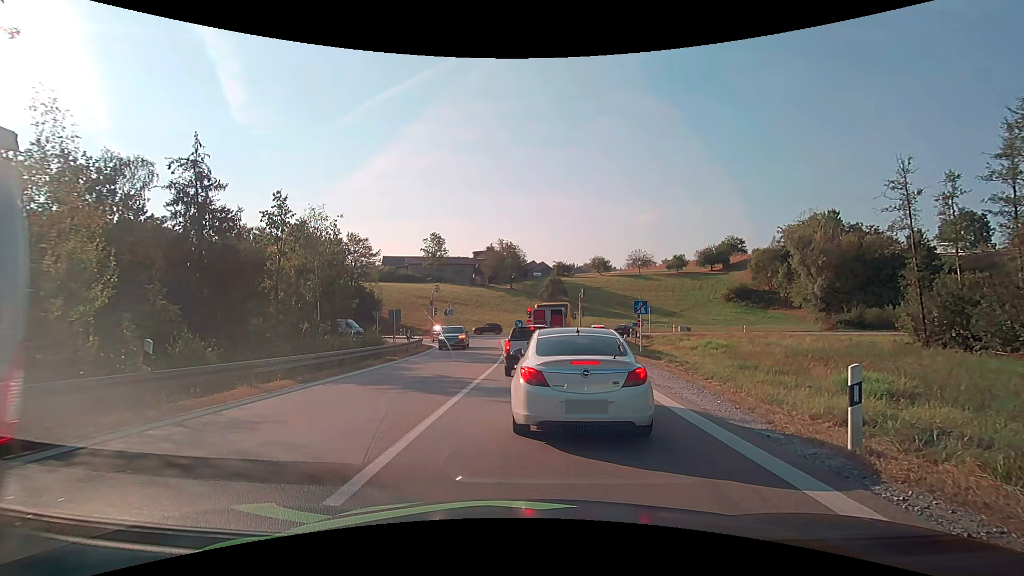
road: motorway_link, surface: asphalt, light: Day
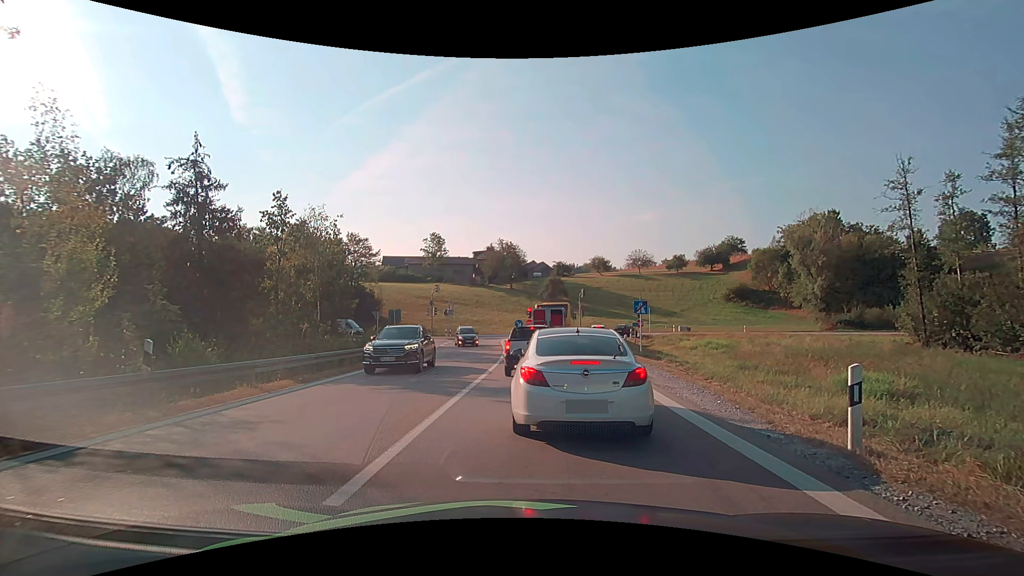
(0.0, 0.0) m; 0°
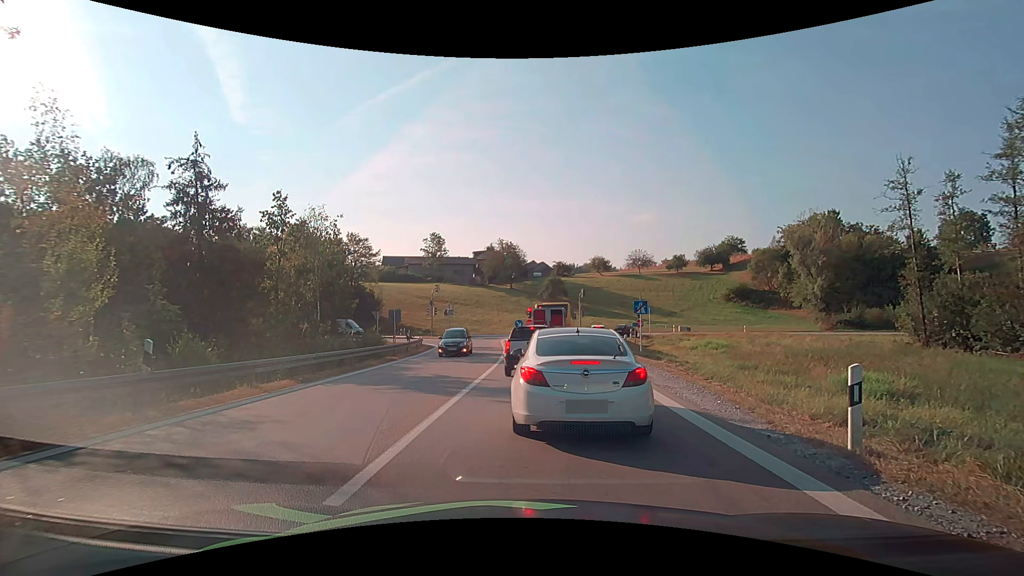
(0.0, 0.0) m; 0°
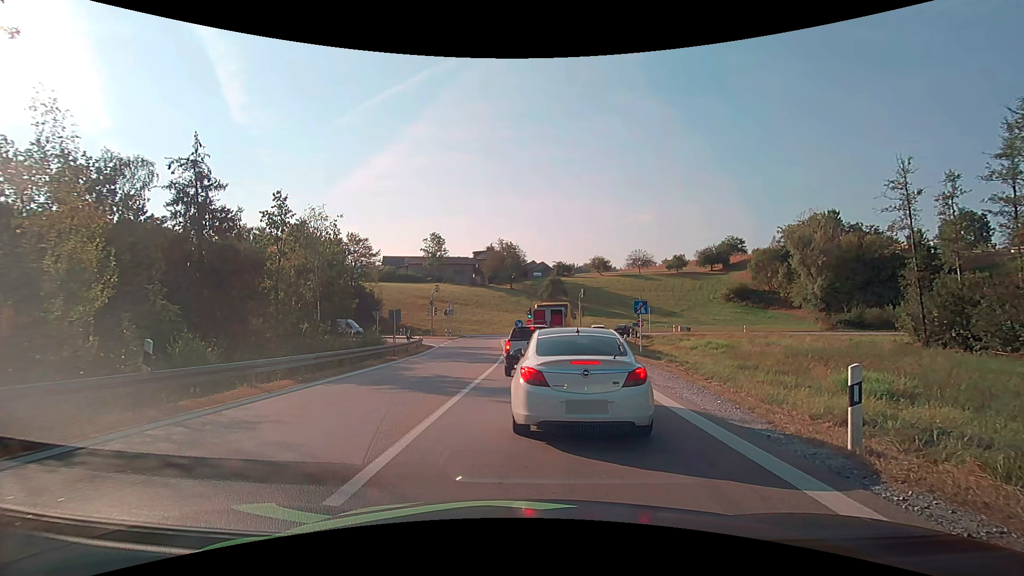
(0.0, 0.0) m; 0°
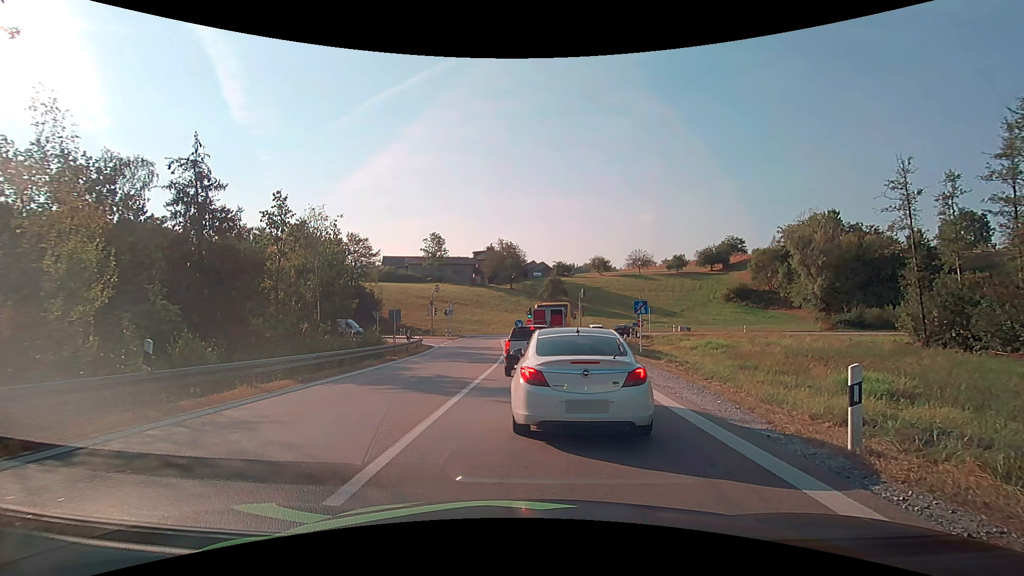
(0.0, 0.0) m; 0°
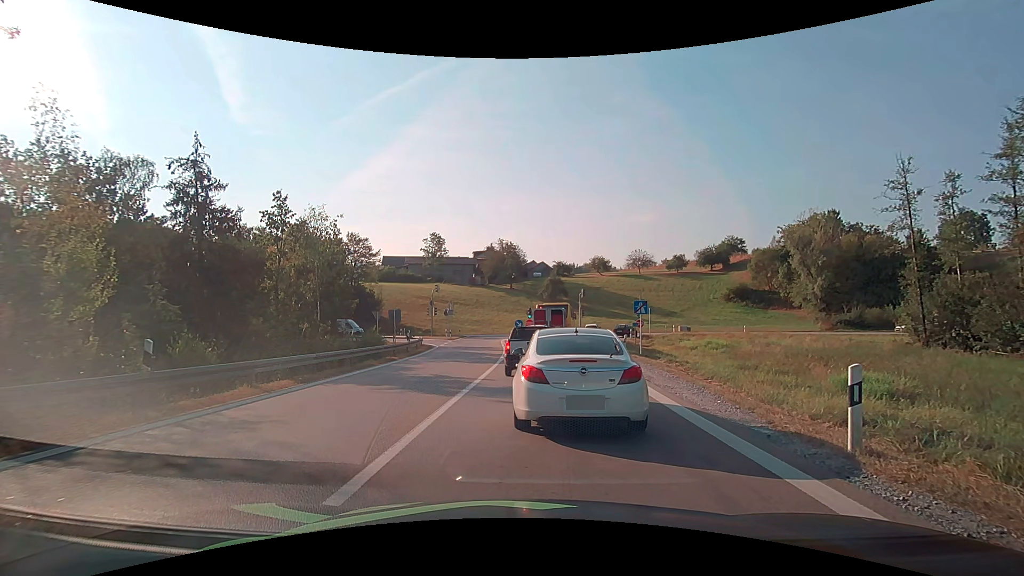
(0.0, 0.0) m; 0°
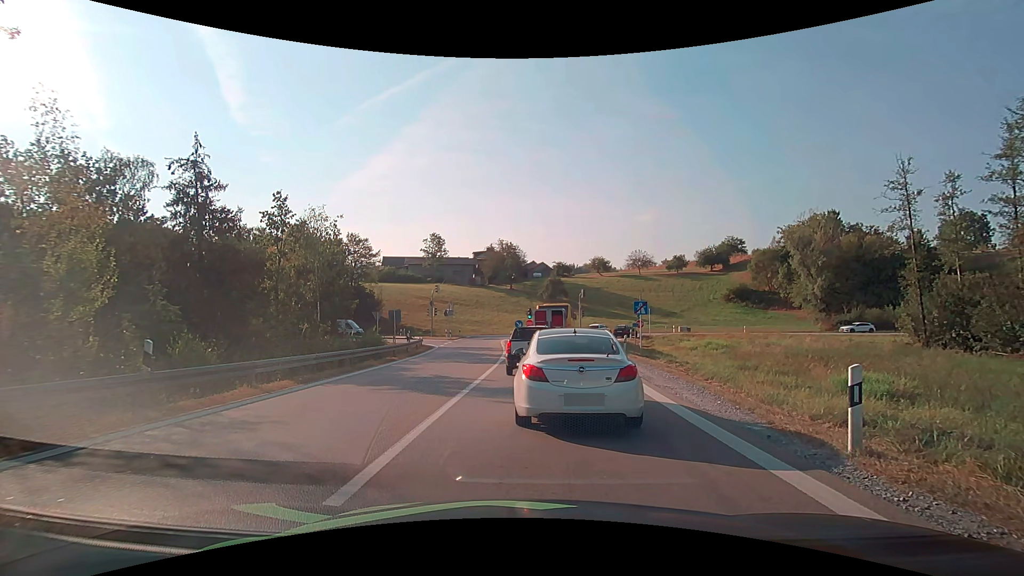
(0.0, 0.0) m; 0°
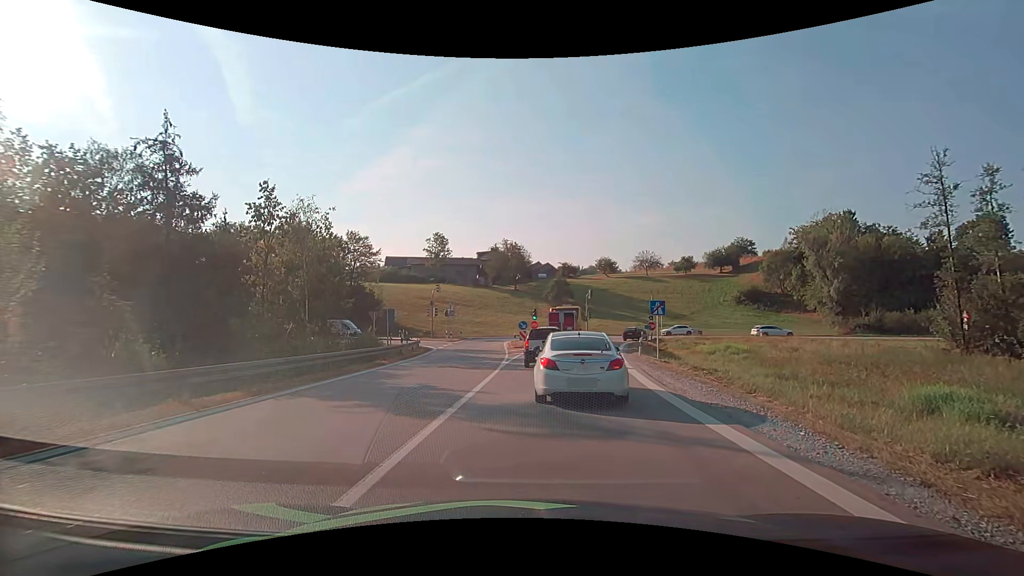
(-0.1, +3.0) m; -3°
